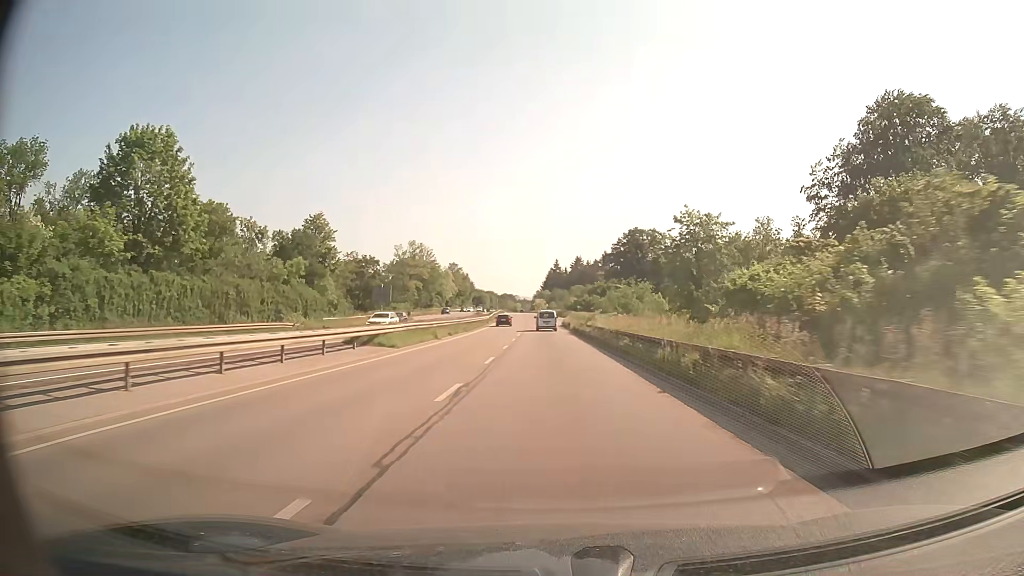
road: trunk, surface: asphalt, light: Day
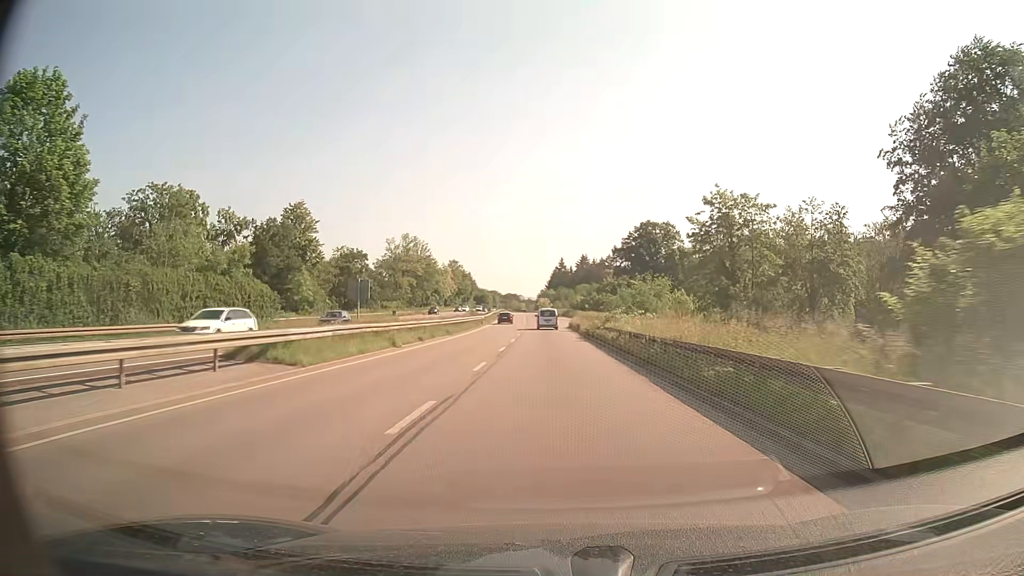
(0.0, +12.2) m; 0°
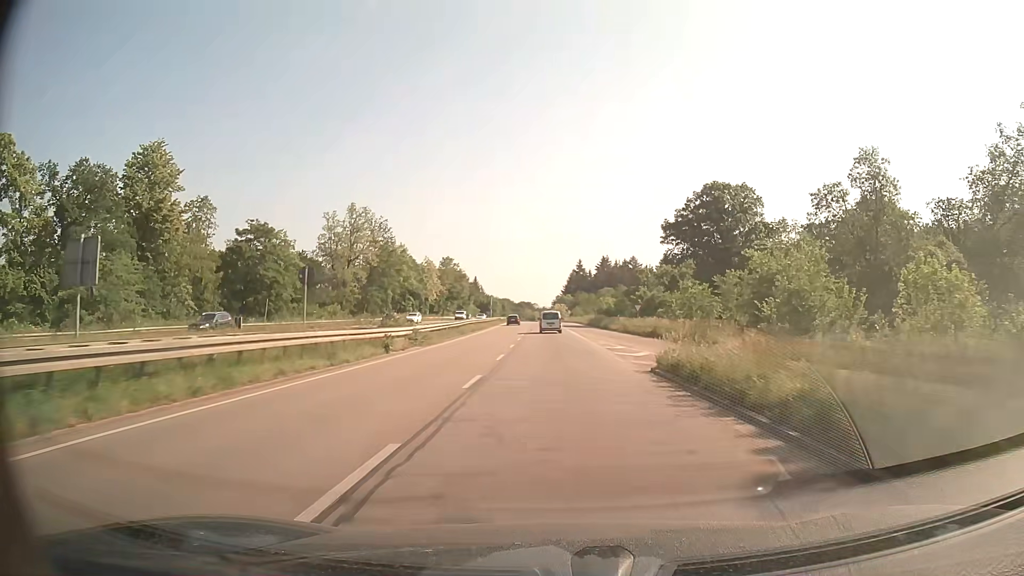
(-0.6, +48.3) m; -1°
